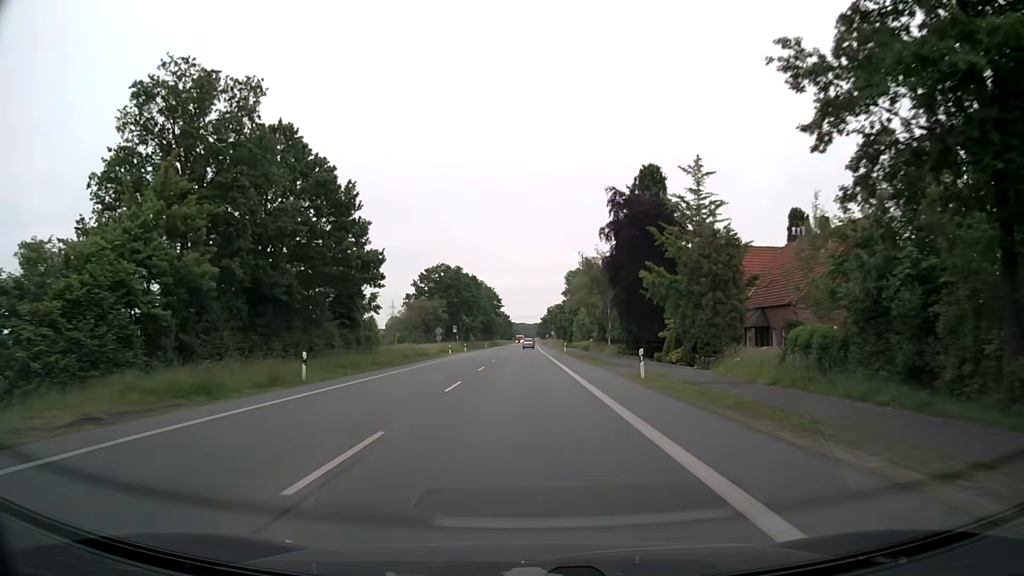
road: primary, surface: asphalt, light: Day
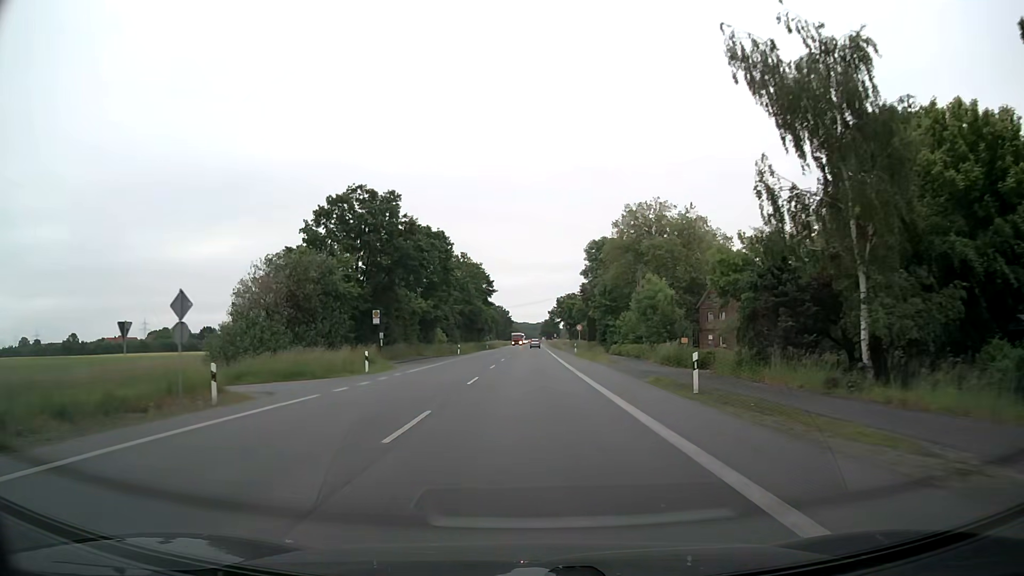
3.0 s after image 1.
(-0.1, +56.7) m; 0°
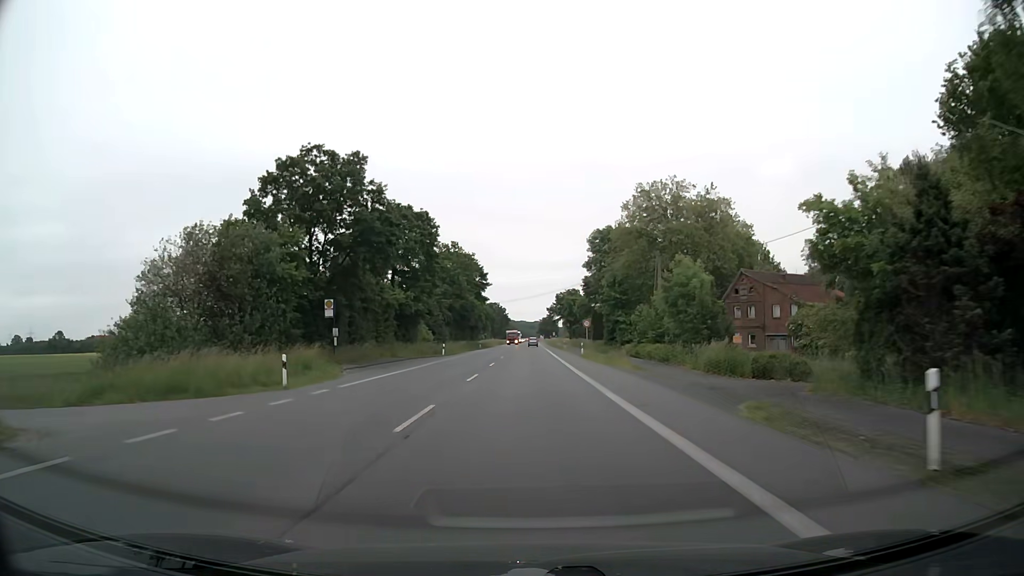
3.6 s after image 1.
(0.0, +11.2) m; 0°
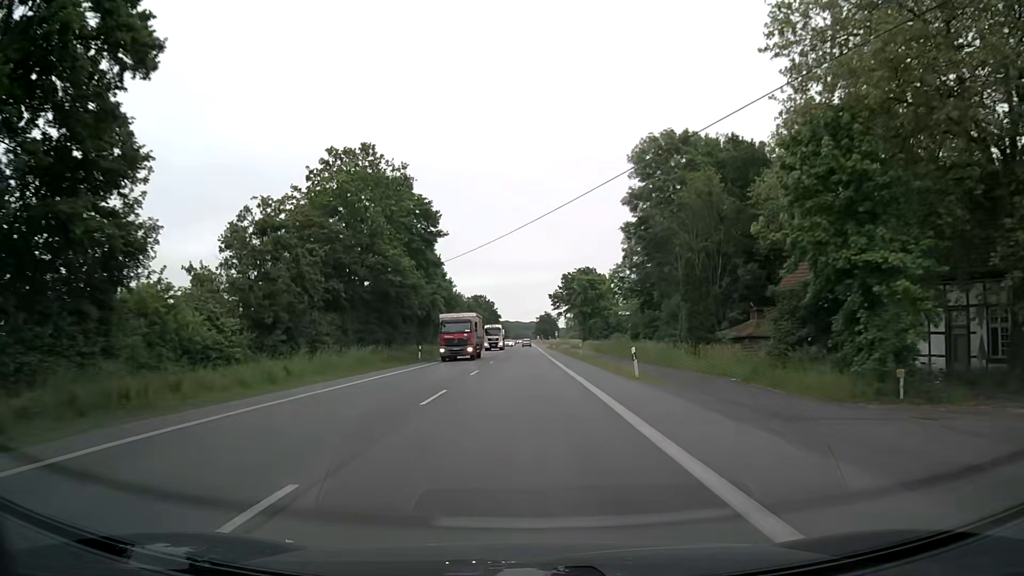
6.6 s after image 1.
(+0.3, +55.4) m; 0°
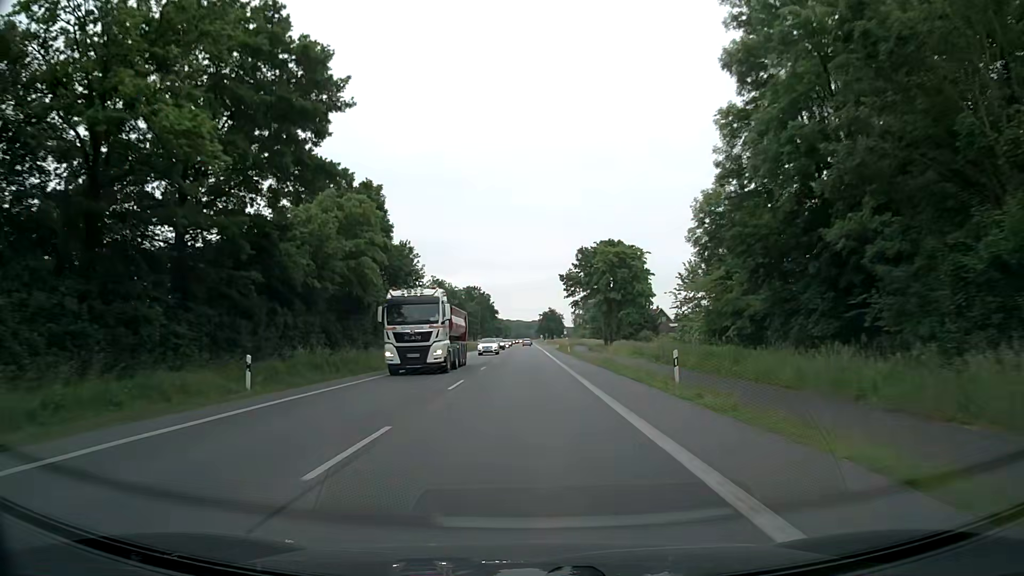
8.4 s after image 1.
(+0.1, +32.8) m; 0°
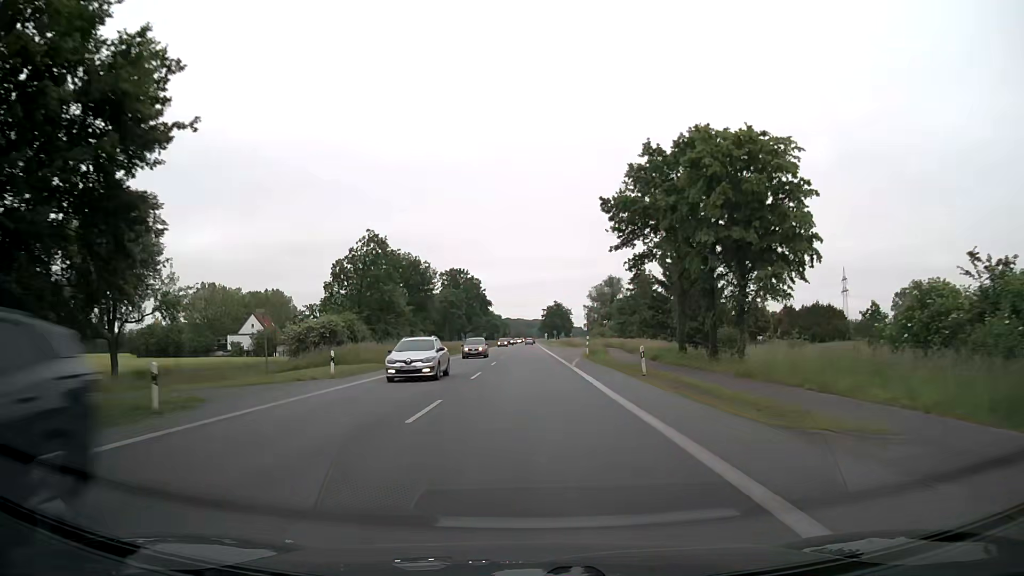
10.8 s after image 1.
(0.0, +43.4) m; 0°
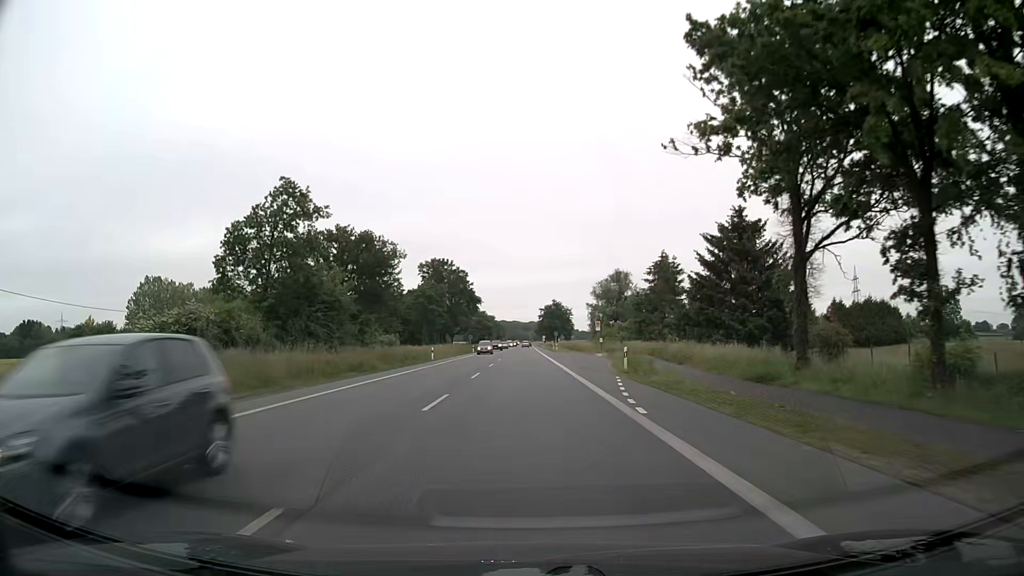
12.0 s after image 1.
(+0.1, +21.6) m; +1°
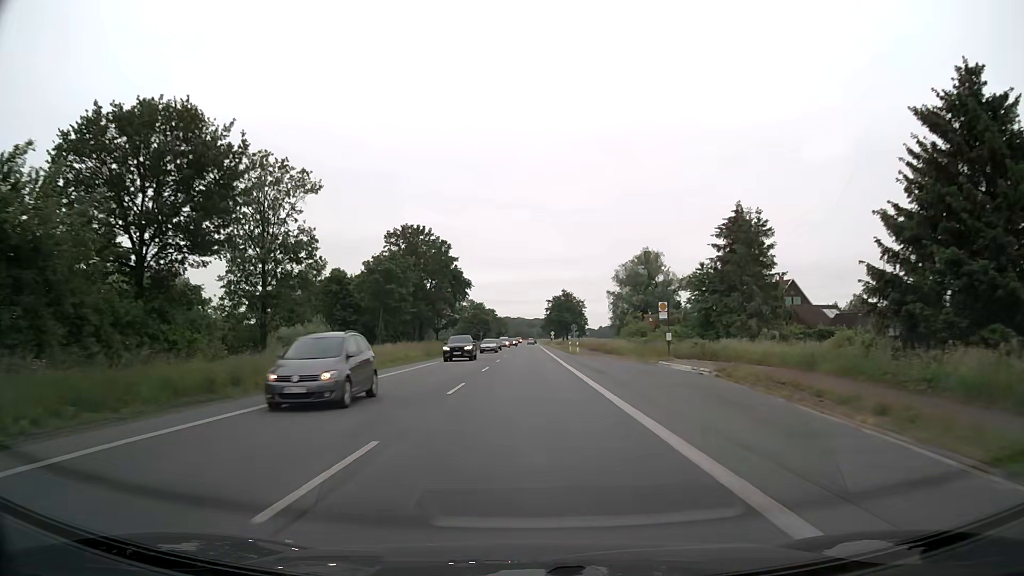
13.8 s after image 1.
(-0.1, +32.4) m; 0°
(0, +10) (0, +20) (0, +30) (0, +40) (0, +50) (0, +60) (0, +70) (0, +80) (0, +90) (0, +100) m
